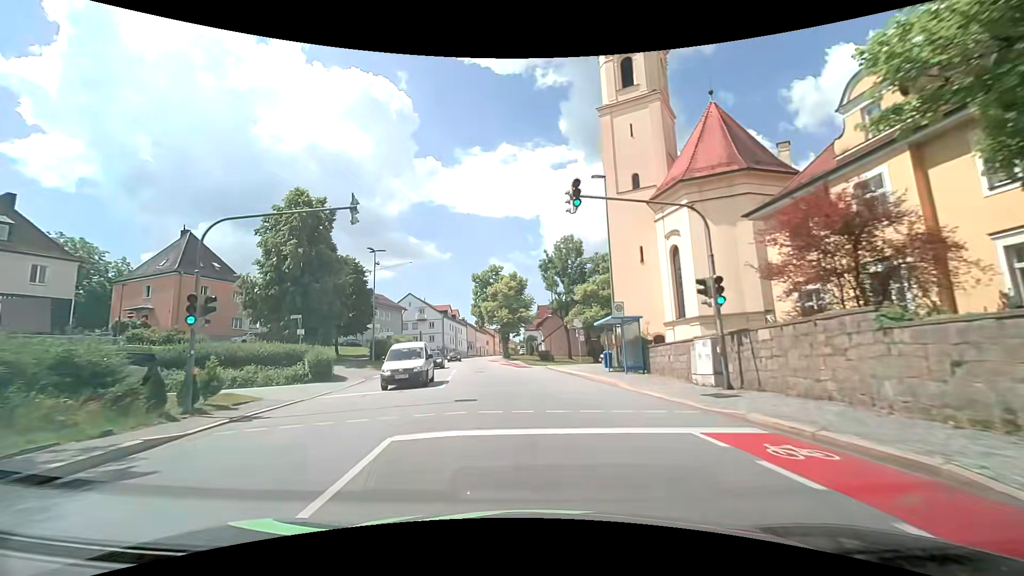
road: tertiary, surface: asphalt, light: Day
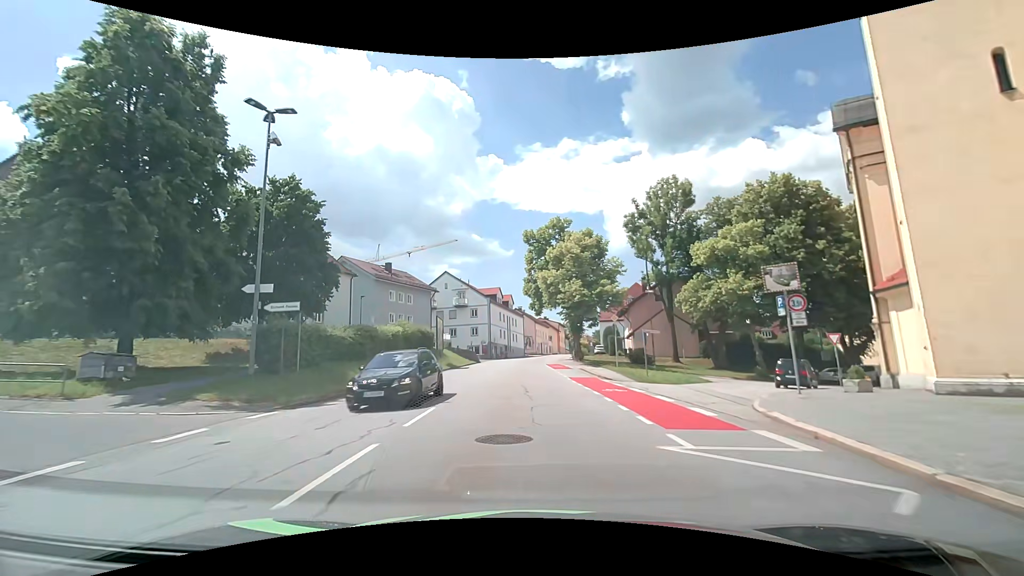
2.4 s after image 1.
(-1.9, +27.8) m; -7°
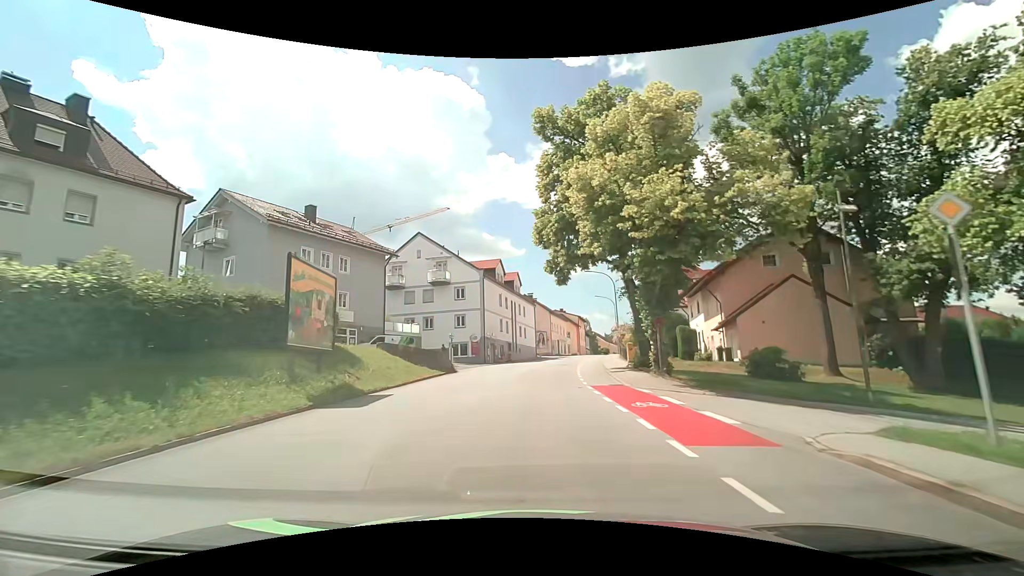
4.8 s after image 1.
(-0.5, +26.8) m; -2°
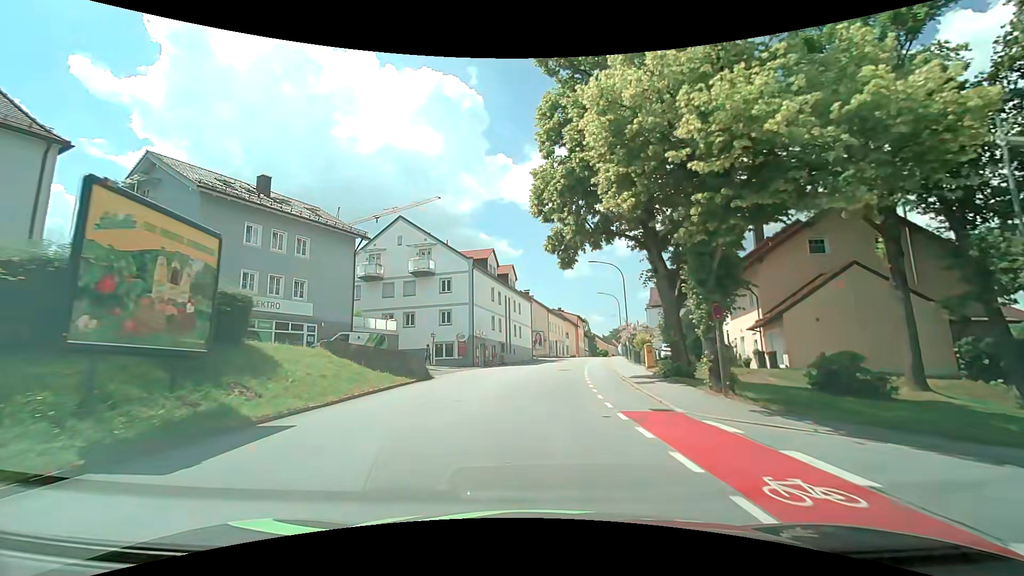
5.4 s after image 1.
(0.0, +6.7) m; +1°
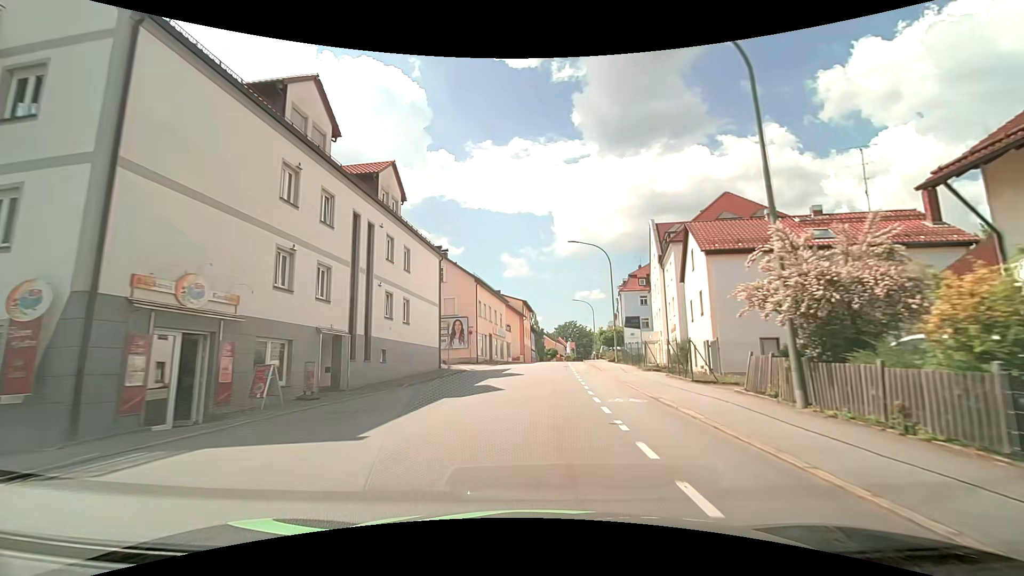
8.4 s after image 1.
(+1.7, +33.7) m; +7°
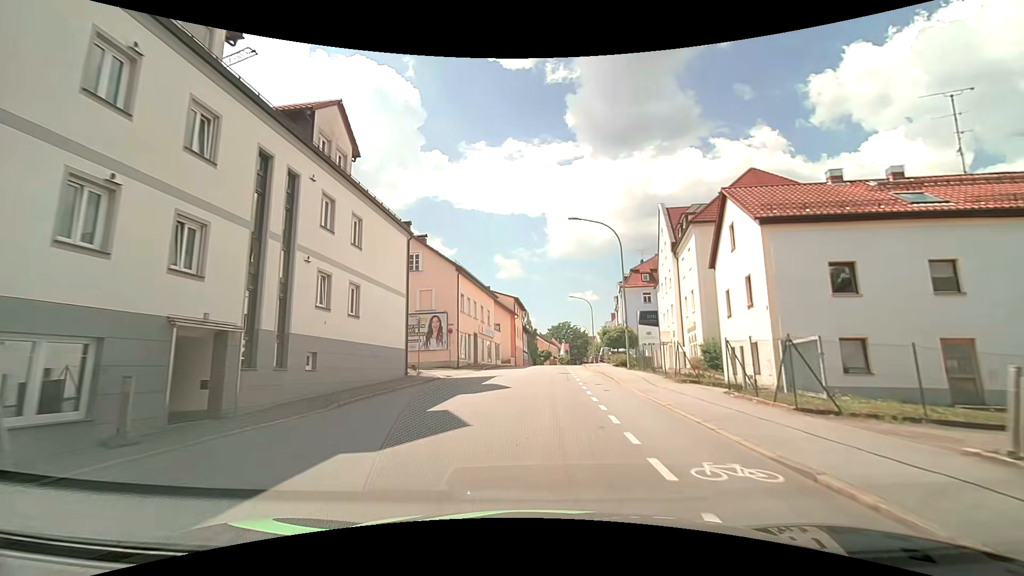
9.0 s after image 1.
(+0.1, +6.9) m; +1°
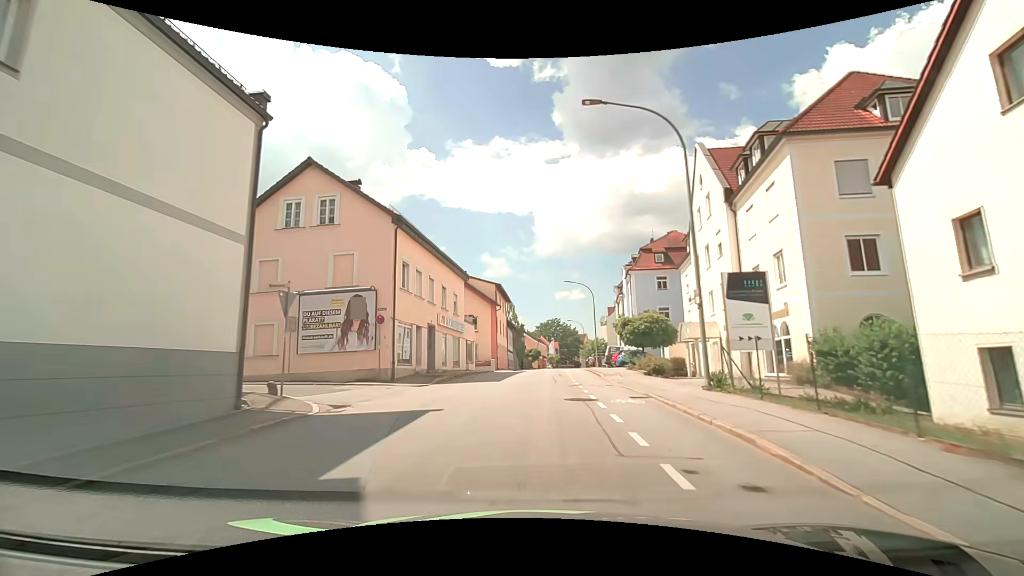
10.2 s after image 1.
(+0.2, +14.0) m; +1°
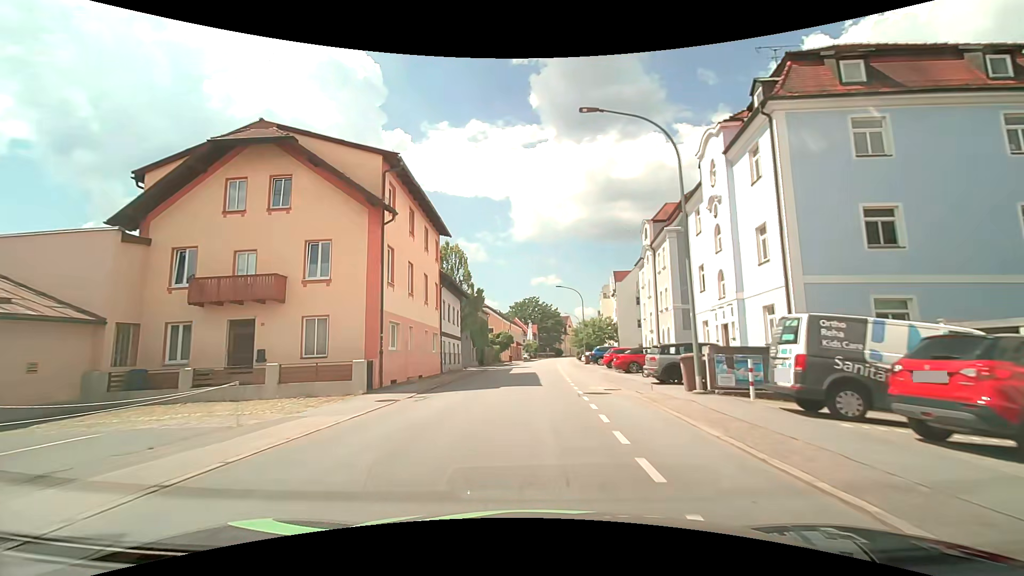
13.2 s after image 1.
(+1.1, +36.0) m; +3°
(0, +10) (0, +20) (0, +30) (+1, +40) (+1, +50) (+1, +60) (+2, +70) (+3, +80) (+3, +90) (+4, +100) m
